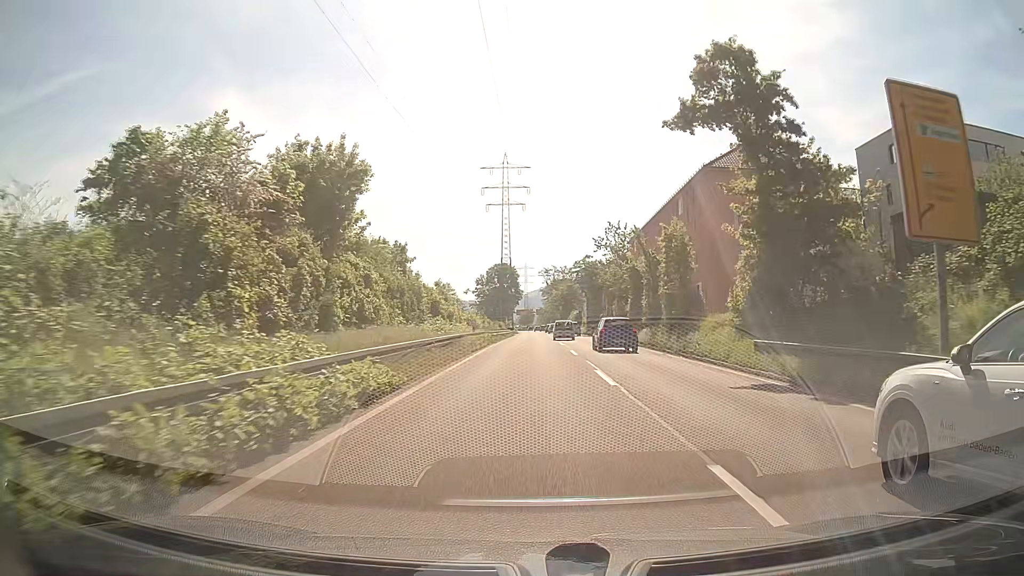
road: trunk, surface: asphalt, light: Day
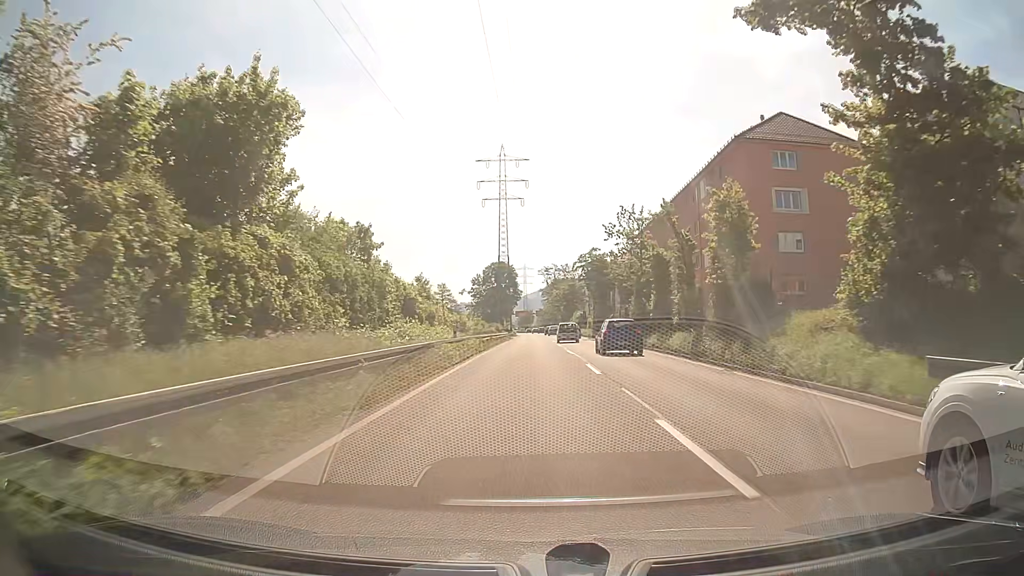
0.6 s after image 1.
(0.0, +9.0) m; 0°
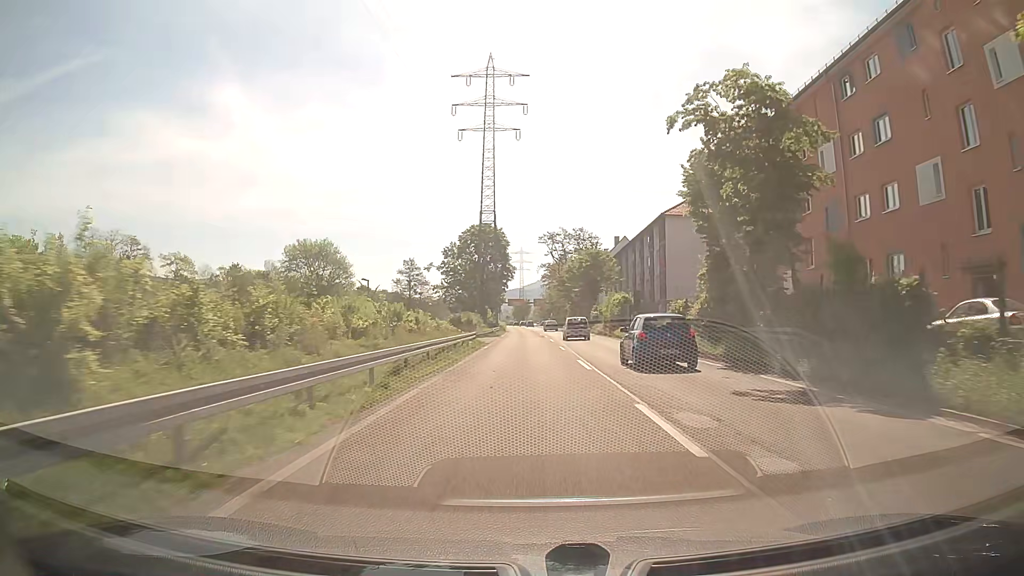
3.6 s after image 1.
(-0.2, +46.6) m; 0°
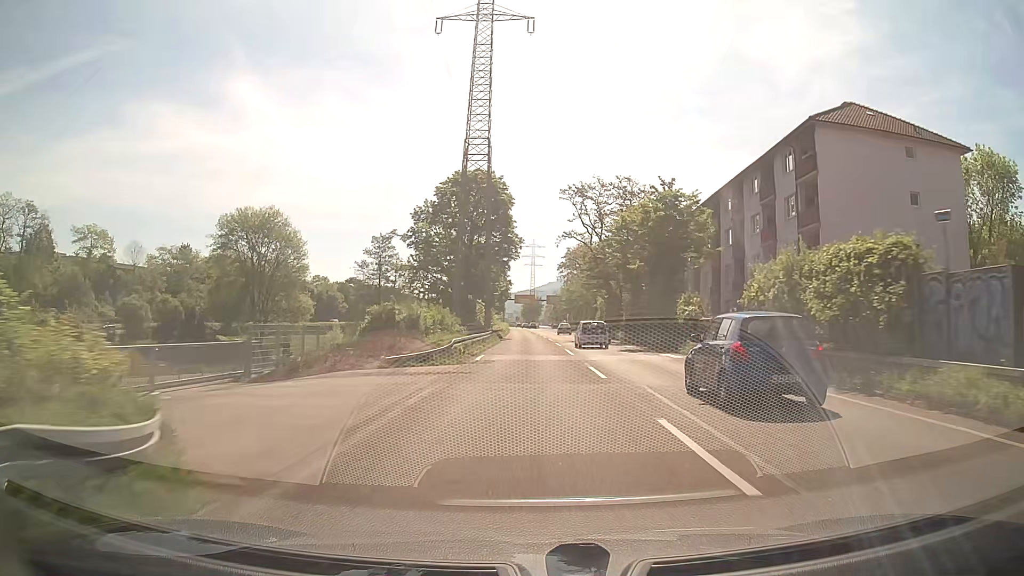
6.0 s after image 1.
(-0.3, +37.1) m; -1°
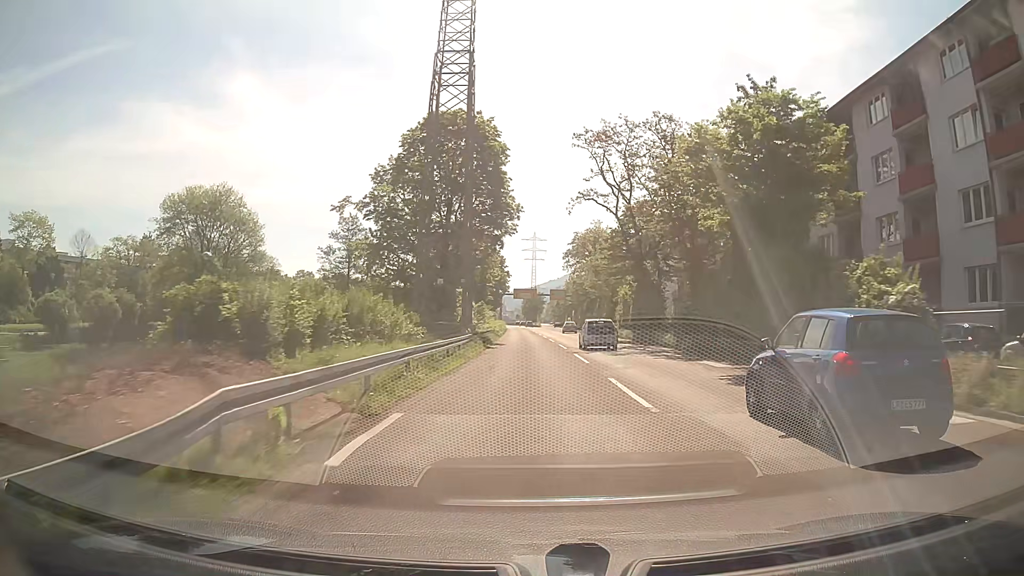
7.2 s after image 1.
(-0.1, +18.3) m; 0°
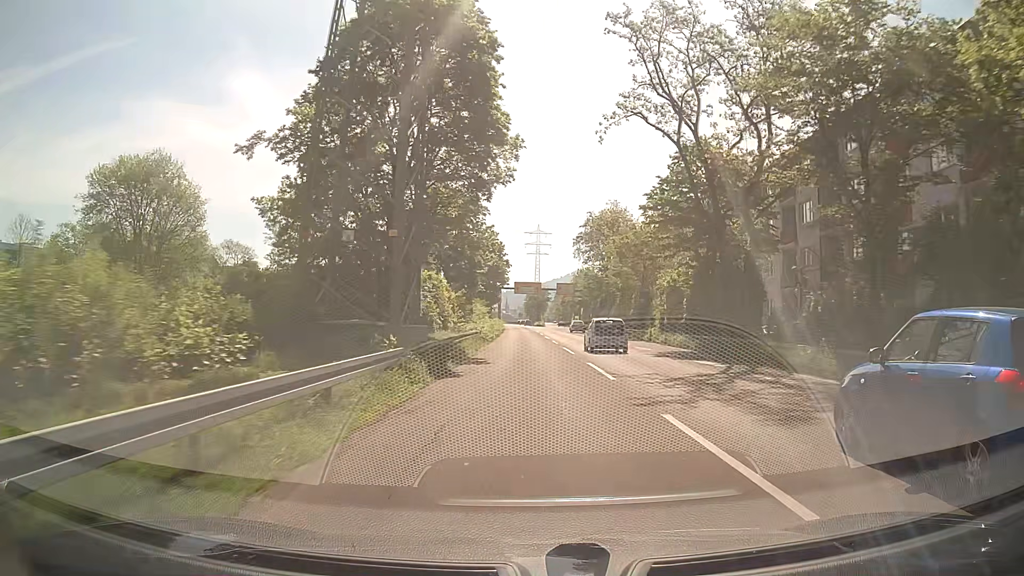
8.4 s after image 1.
(0.0, +18.3) m; 0°
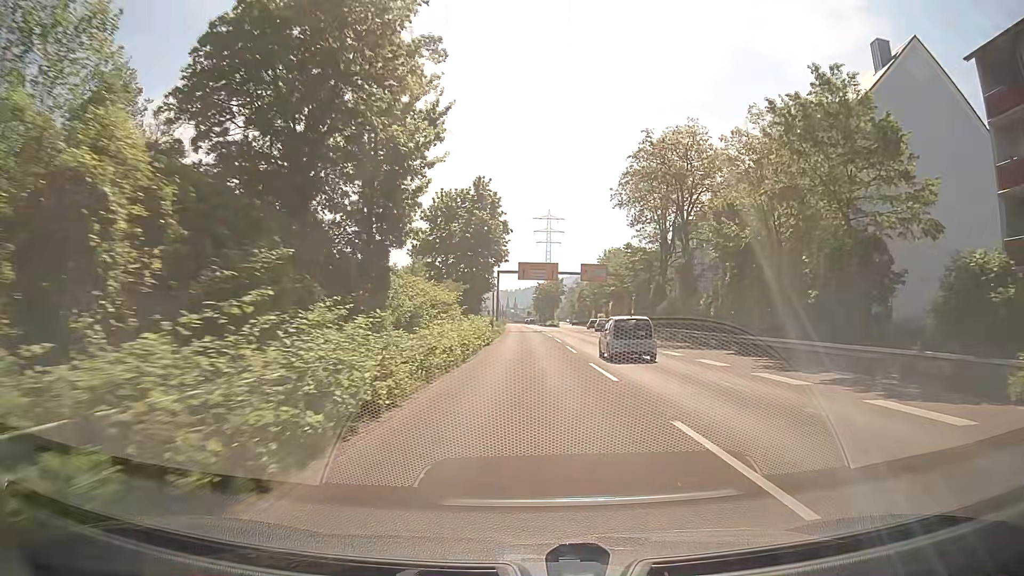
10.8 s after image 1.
(-0.1, +36.6) m; -1°
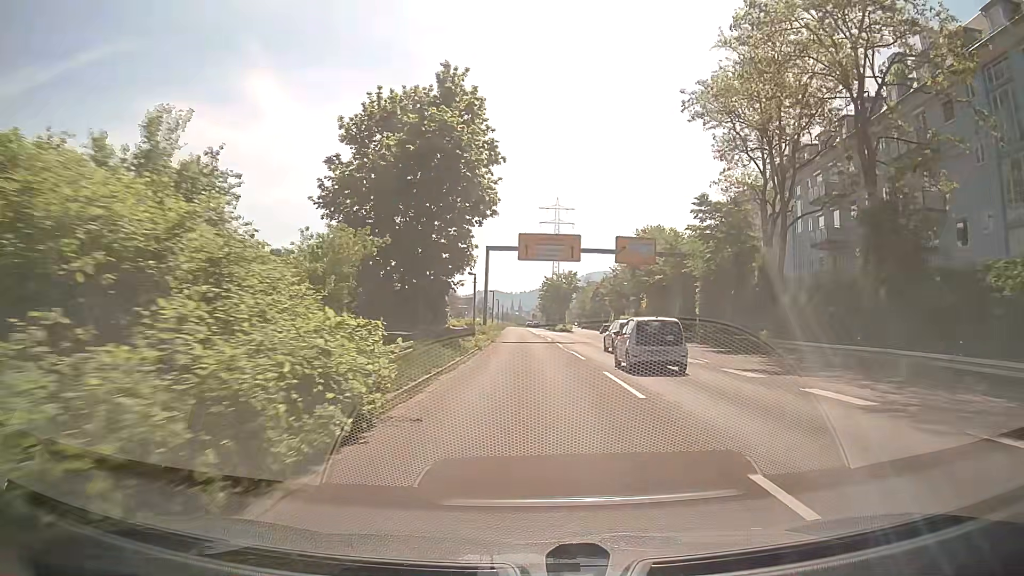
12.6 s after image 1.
(+0.1, +27.4) m; 0°
(0, +10) (0, +20) (0, +30) (0, +40) (-1, +50) (-1, +60) (-1, +70) (-1, +80) (-2, +90) (-2, +100) m
